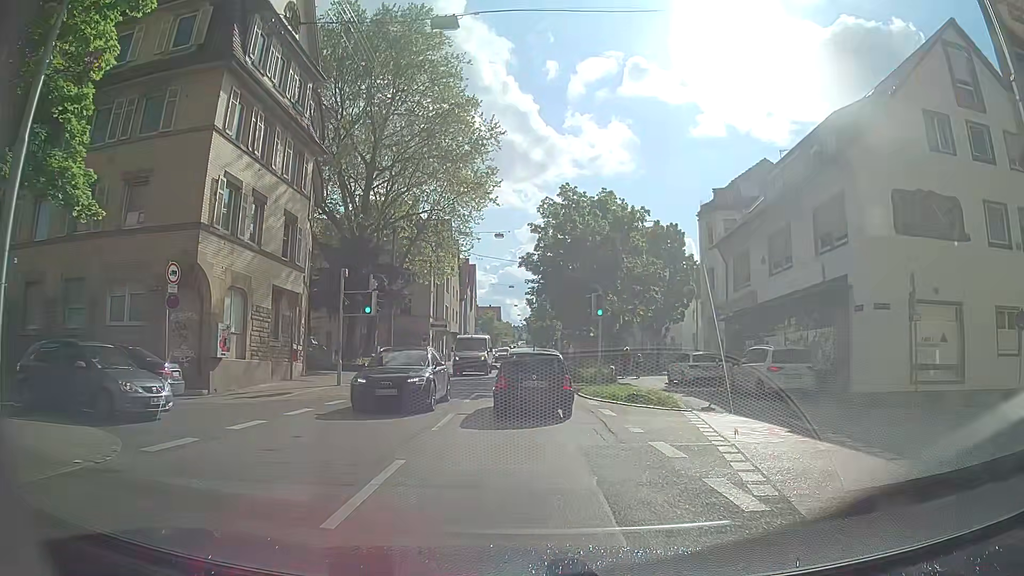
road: secondary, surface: asphalt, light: Day
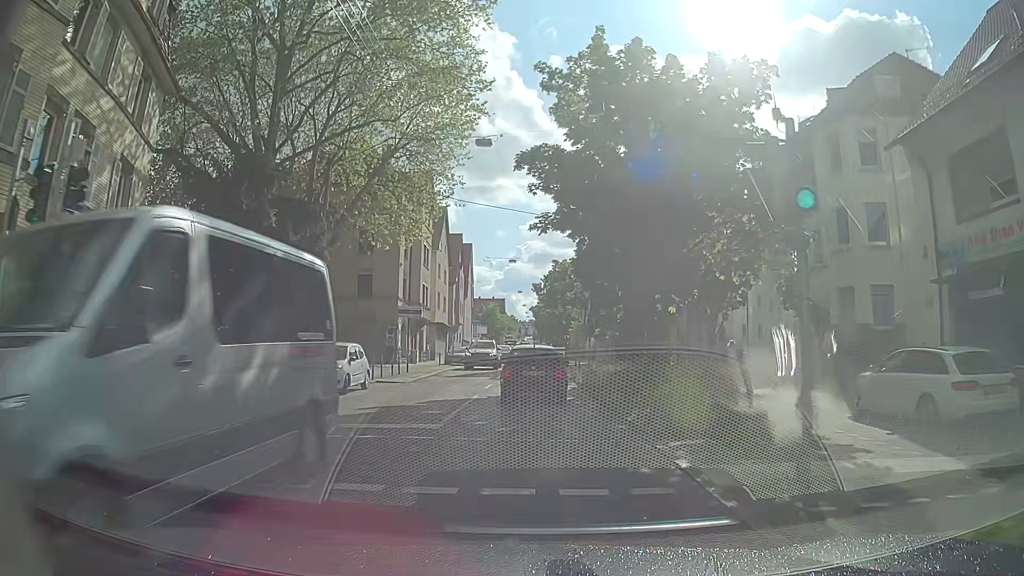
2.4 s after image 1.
(-0.4, +18.6) m; -2°
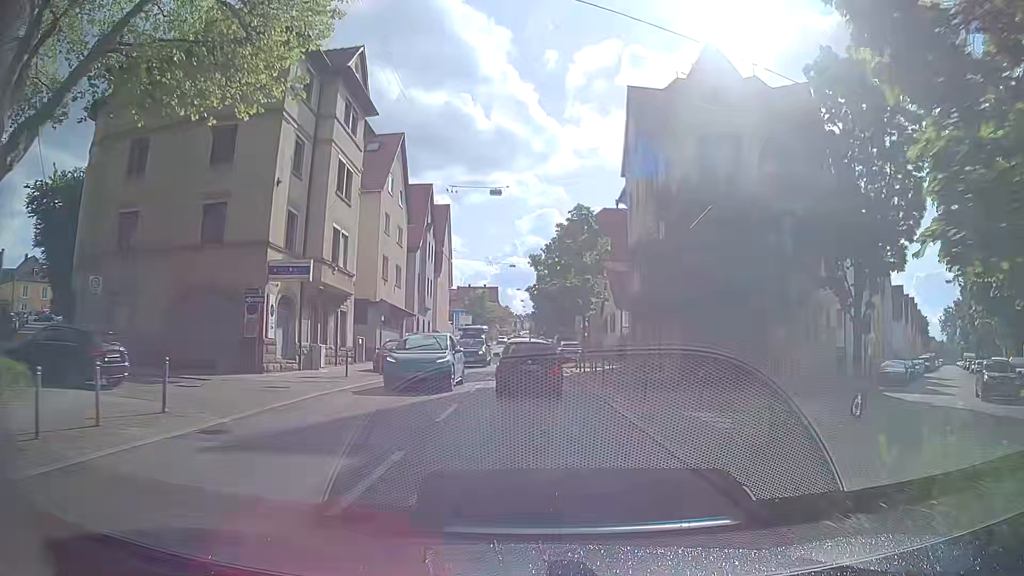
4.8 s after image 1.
(+0.1, +23.2) m; 0°
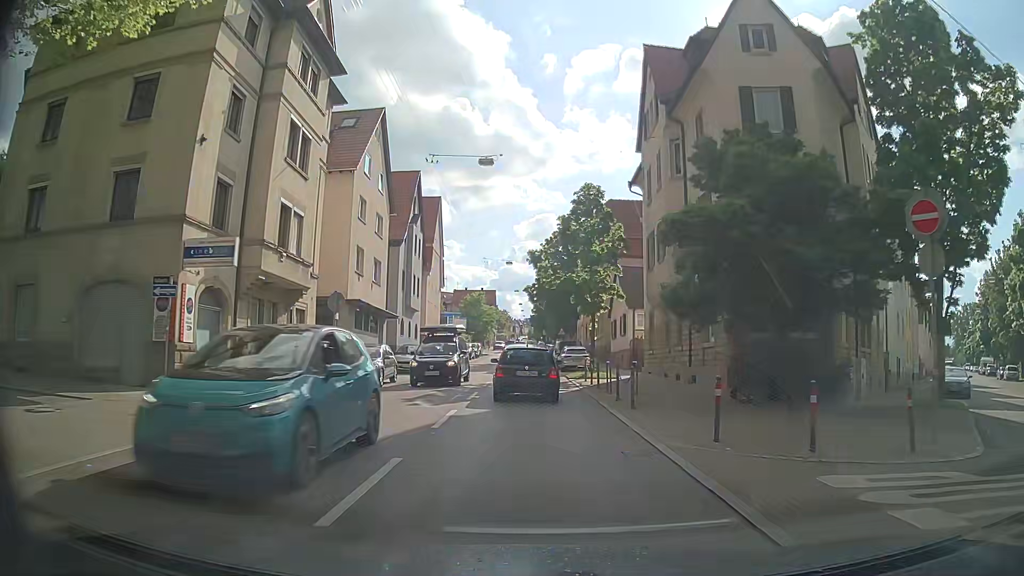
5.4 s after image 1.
(-0.1, +6.2) m; 0°
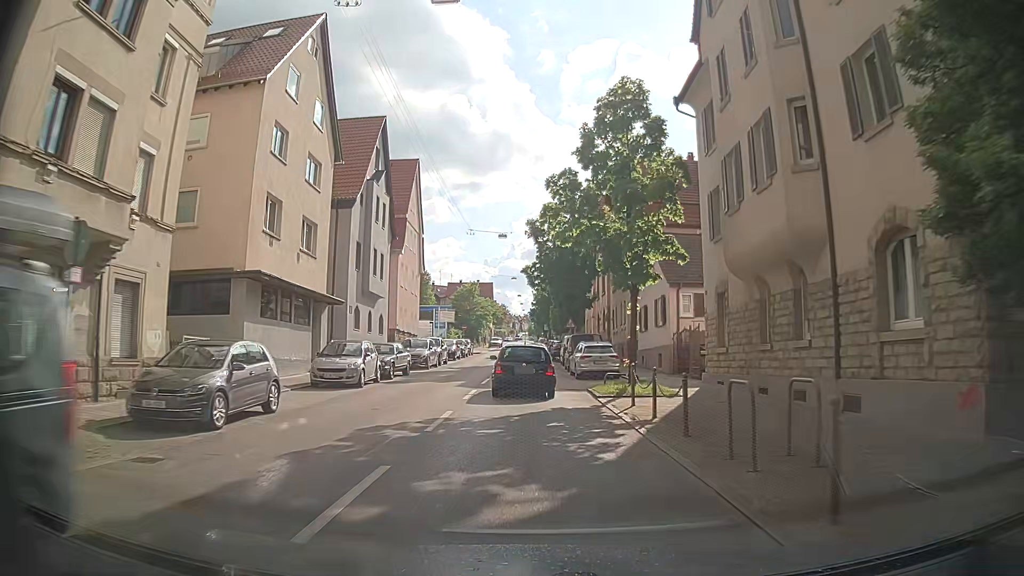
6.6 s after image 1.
(+0.1, +12.7) m; 0°
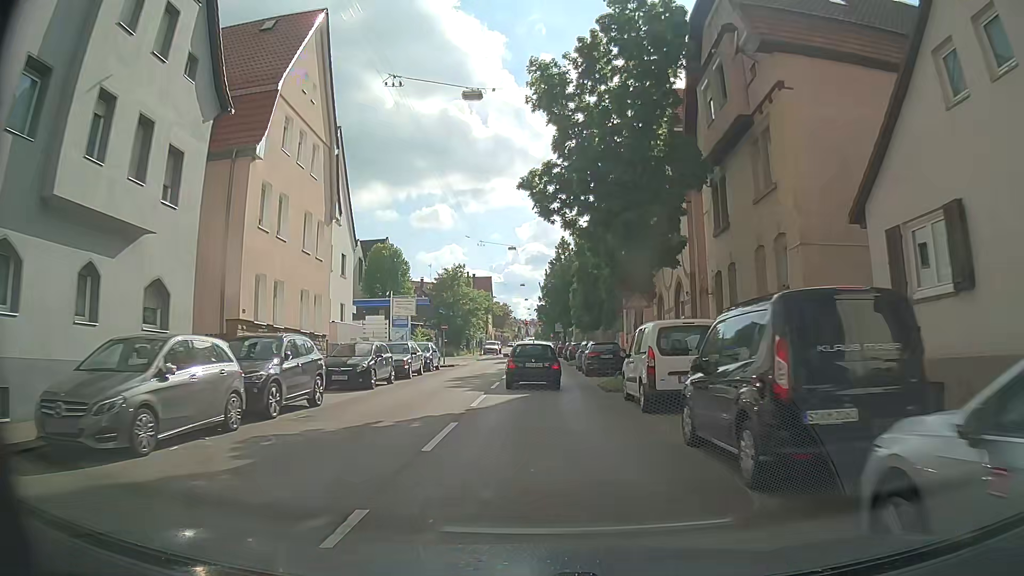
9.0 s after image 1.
(0.0, +26.3) m; 0°
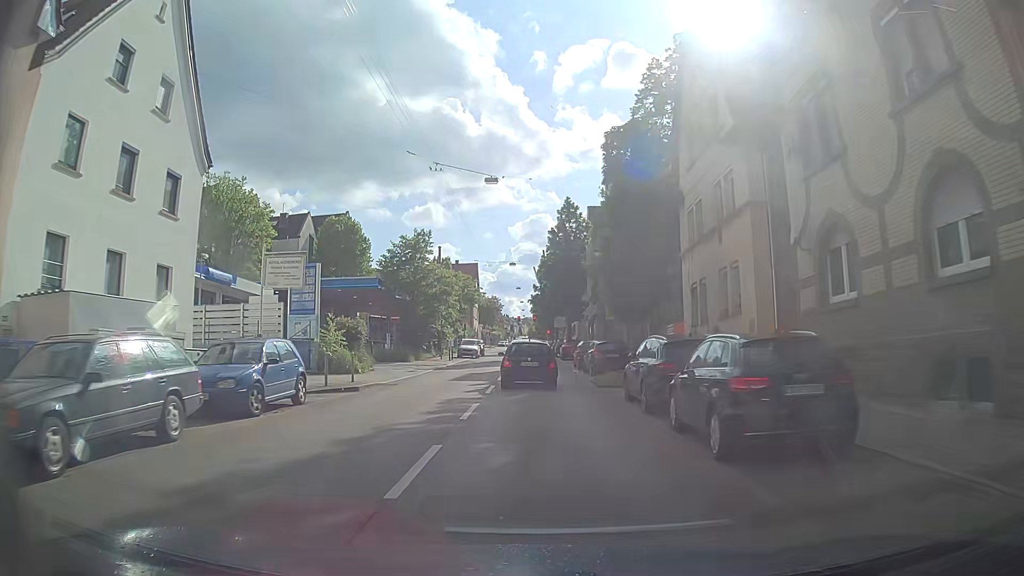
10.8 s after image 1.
(0.0, +20.5) m; 0°
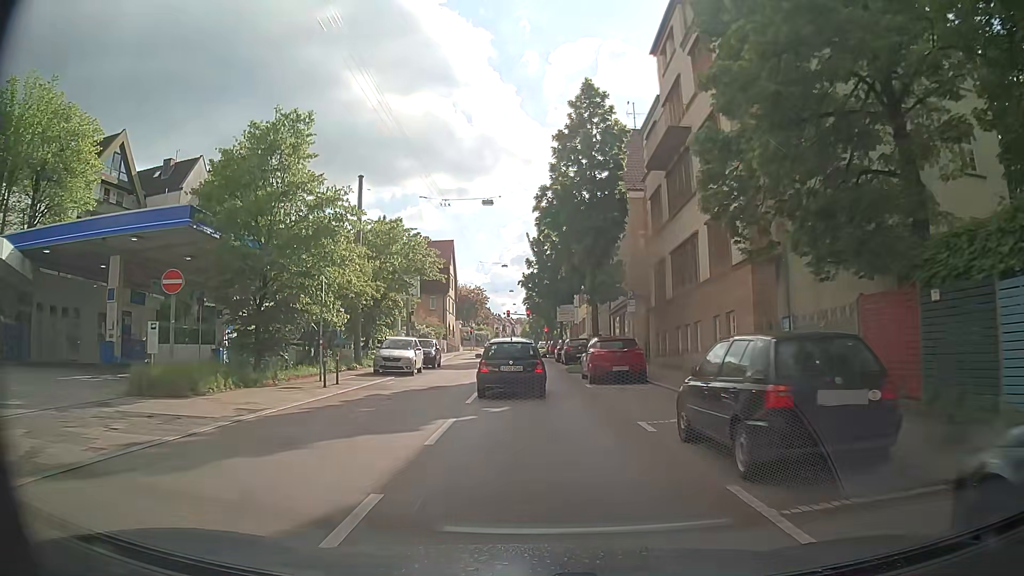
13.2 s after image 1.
(+0.1, +26.5) m; 0°
